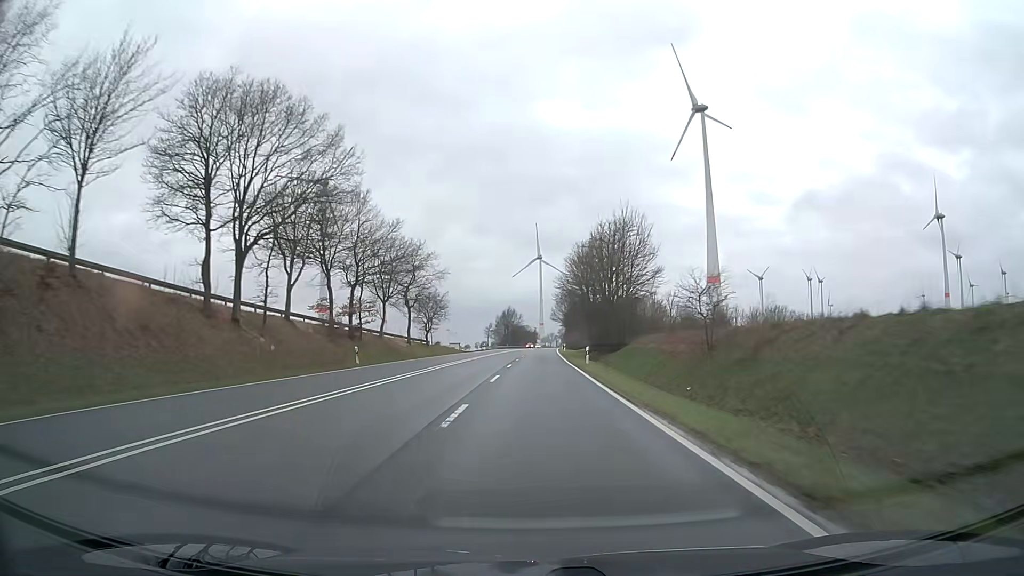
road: primary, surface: asphalt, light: Day
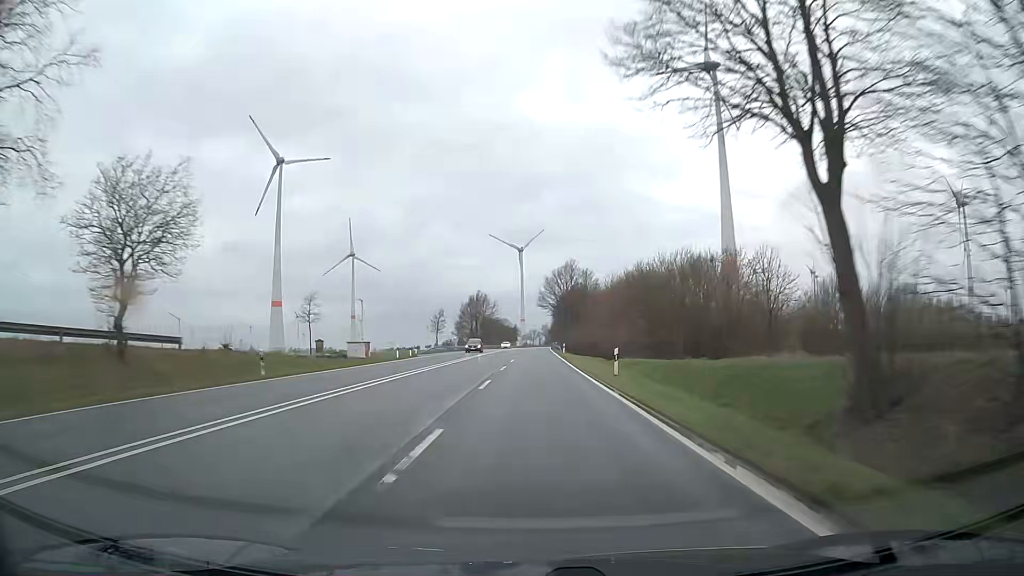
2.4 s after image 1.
(+0.8, +63.2) m; +2°
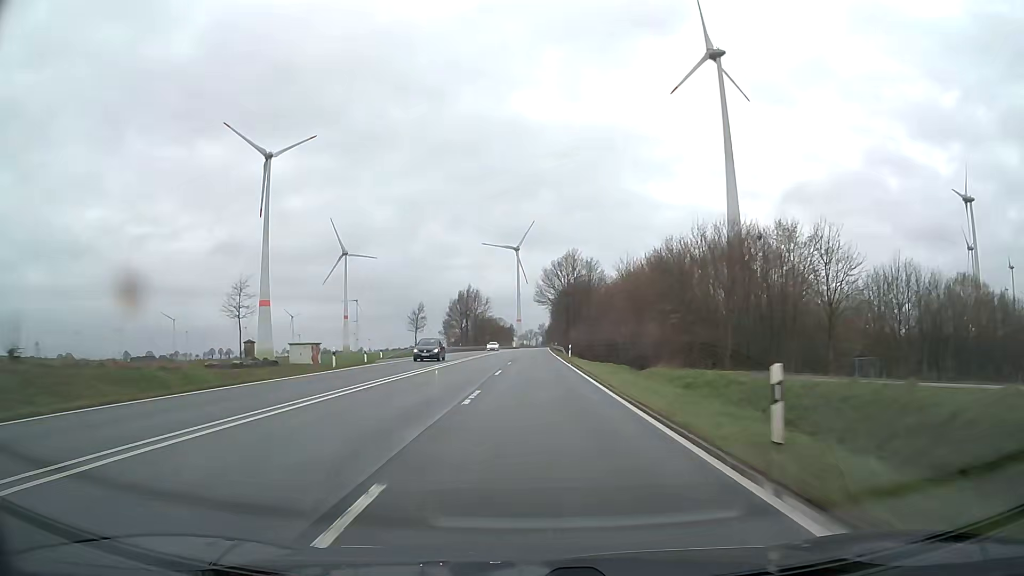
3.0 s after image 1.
(+0.1, +15.8) m; +1°
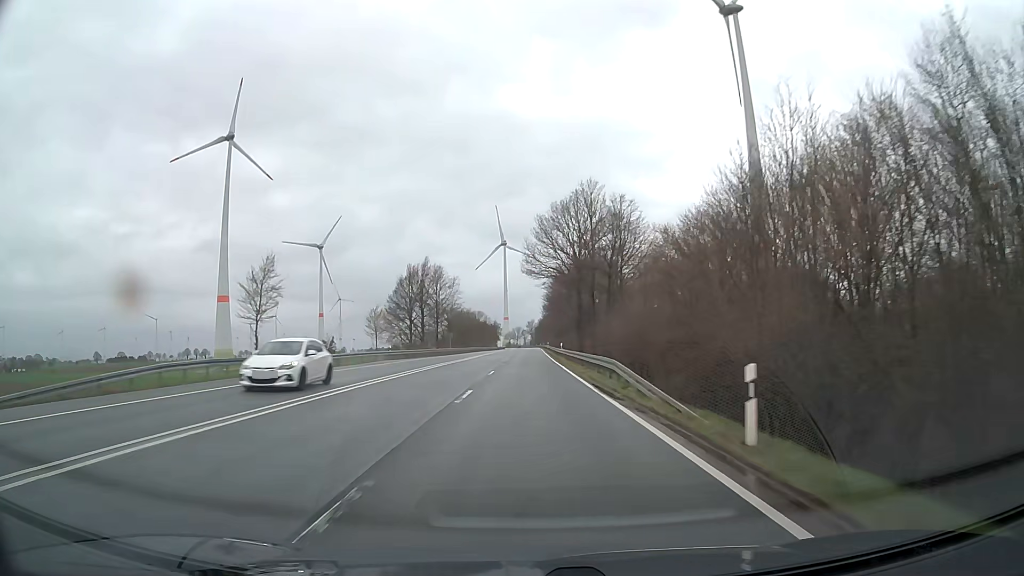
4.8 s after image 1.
(+0.2, +47.6) m; +1°
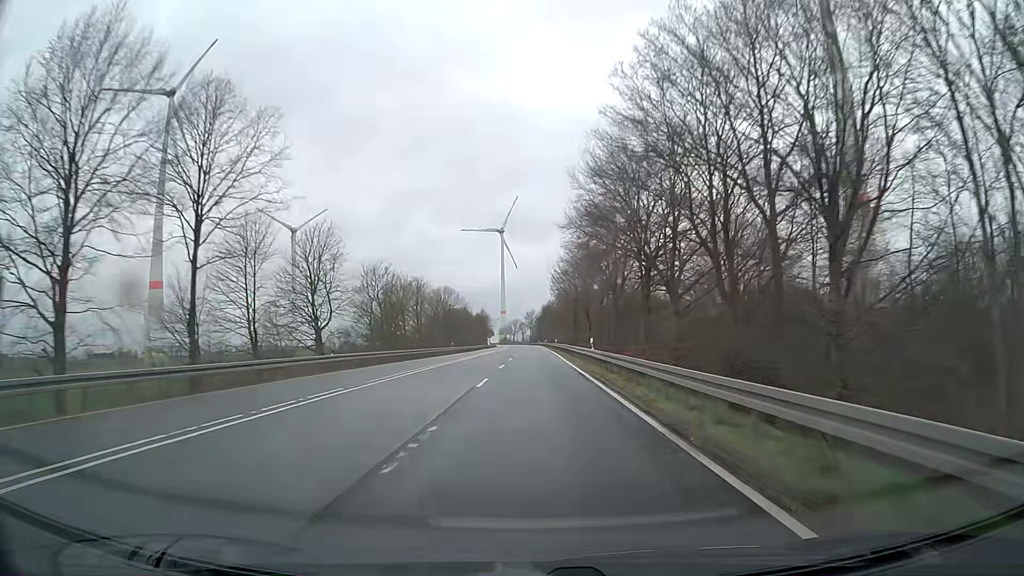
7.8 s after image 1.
(0.0, +79.3) m; 0°
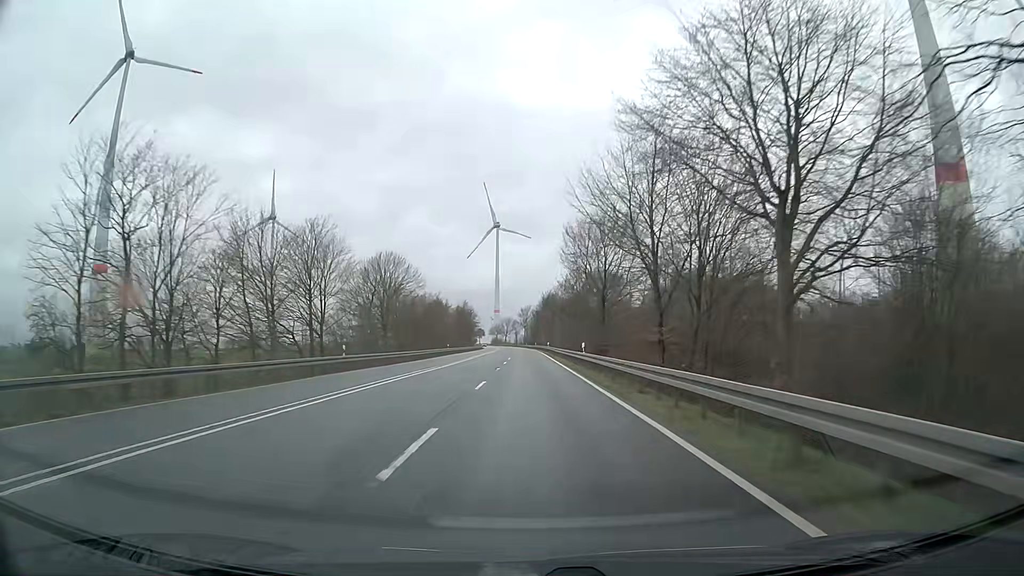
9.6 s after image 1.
(+0.2, +47.5) m; 0°
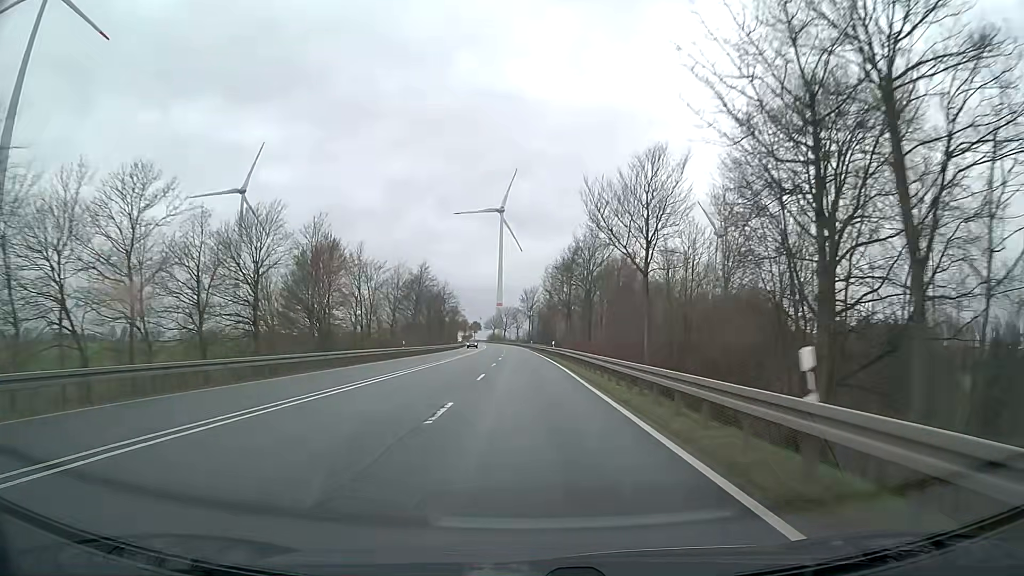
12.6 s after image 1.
(-0.1, +79.3) m; 0°
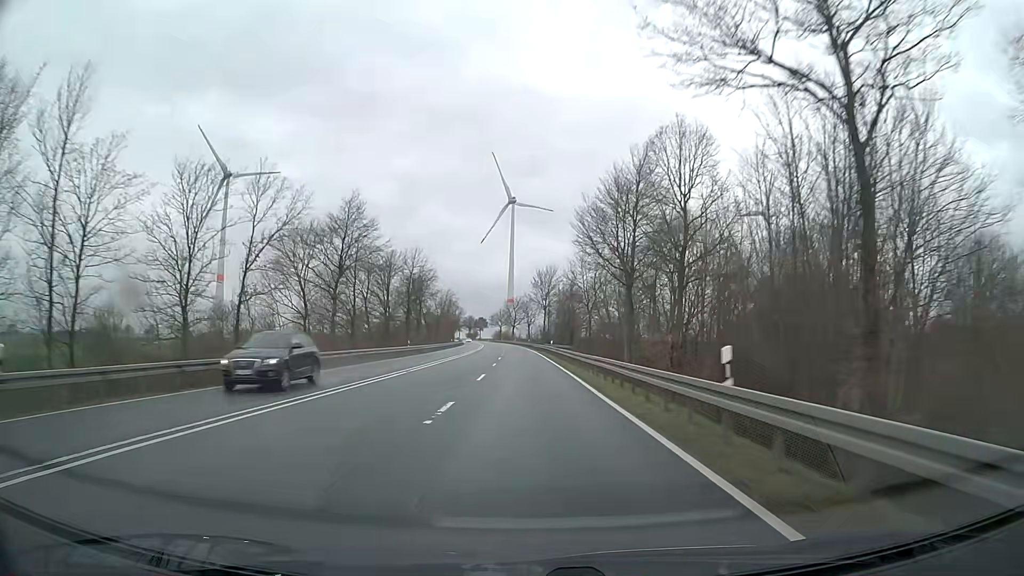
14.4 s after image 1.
(-0.4, +47.6) m; -1°
(0, +10) (0, +20) (0, +30) (0, +40) (-1, +50) (-1, +60) (-1, +70) (-1, +80) (-2, +90) (-2, +100) m
